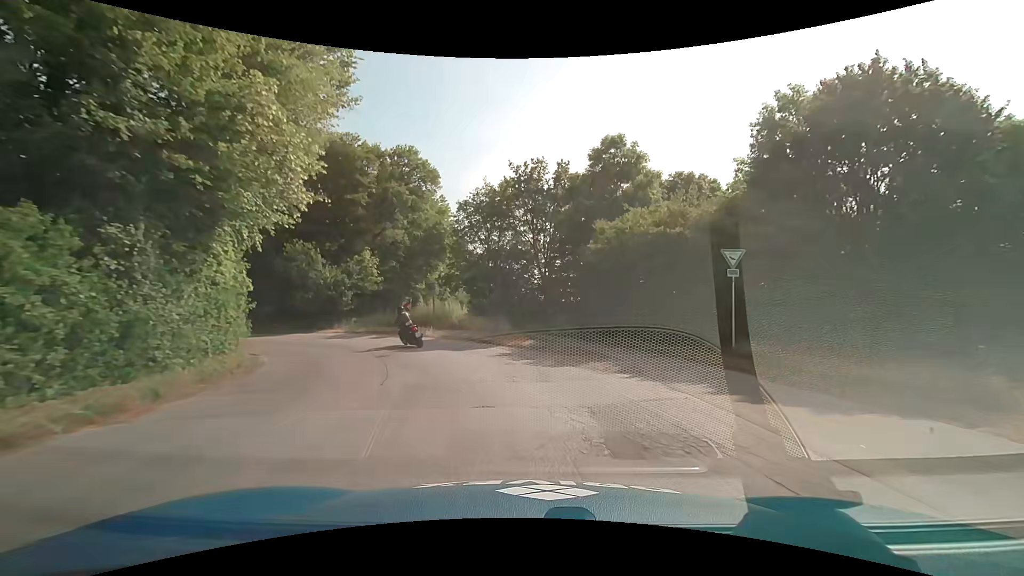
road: service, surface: asphalt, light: Day
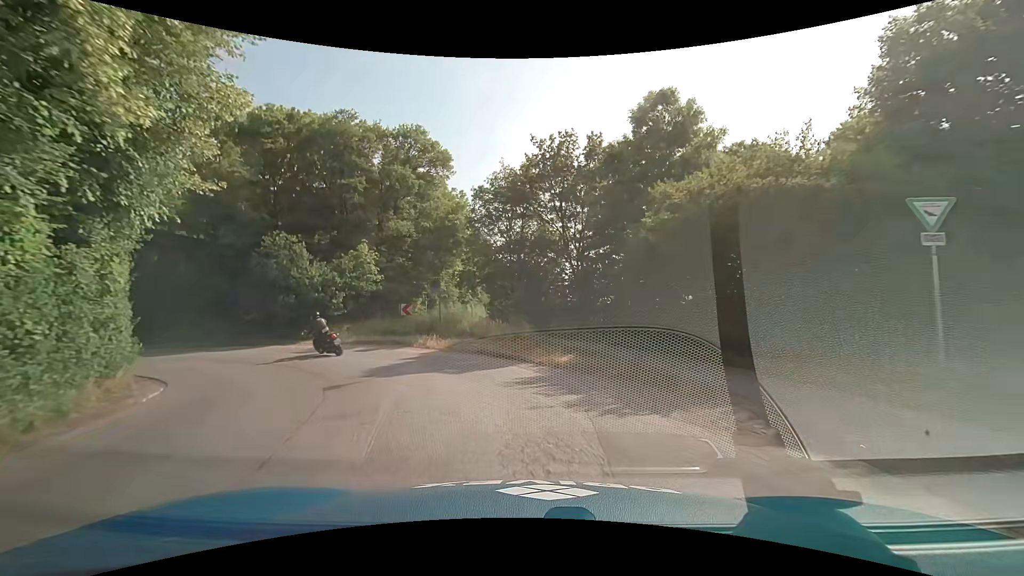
(-0.1, +5.9) m; -3°
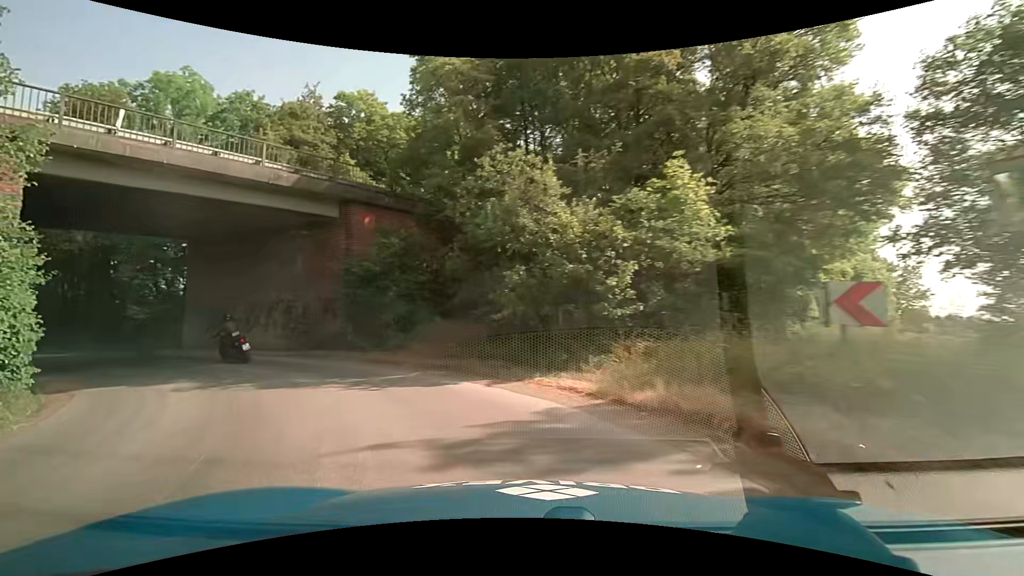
(-4.0, +15.5) m; -35°
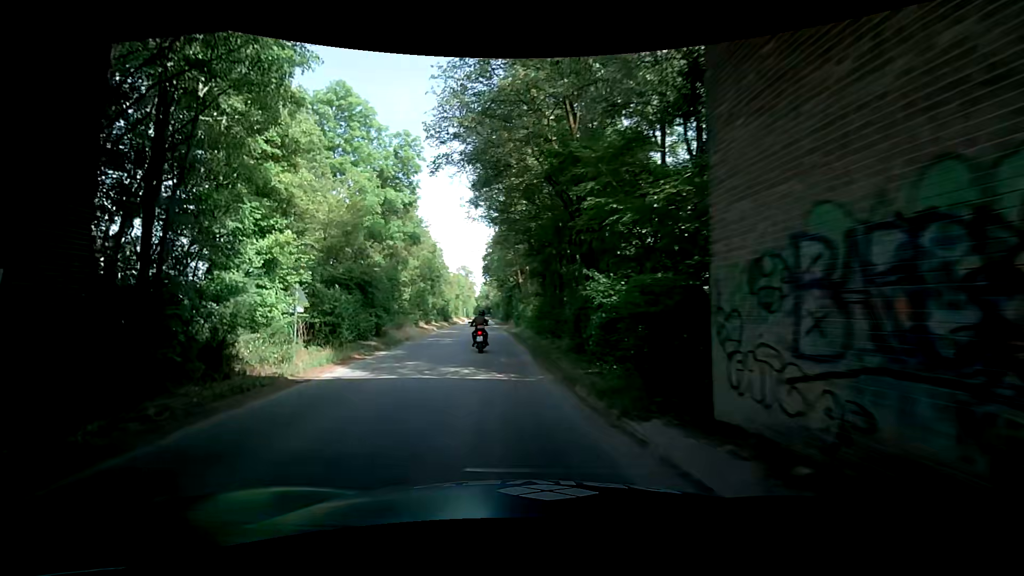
(-11.0, +18.9) m; -52°
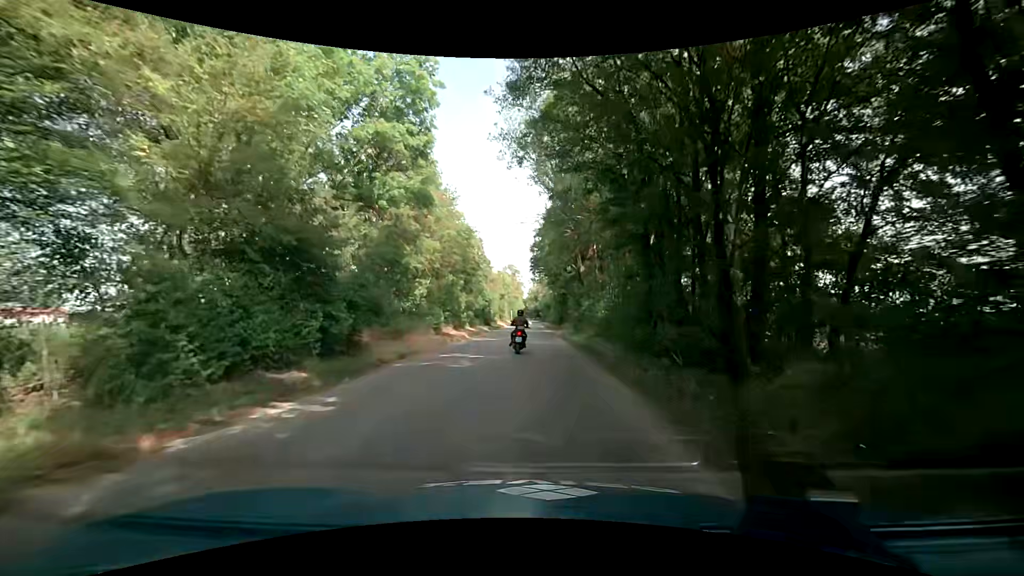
(-1.7, +12.5) m; -11°
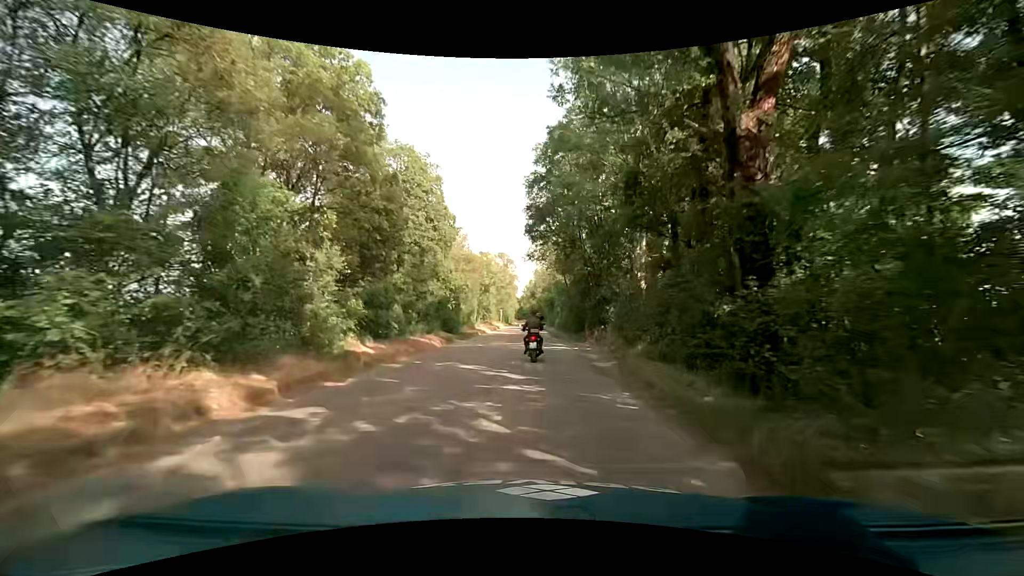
(-0.6, +27.4) m; -1°
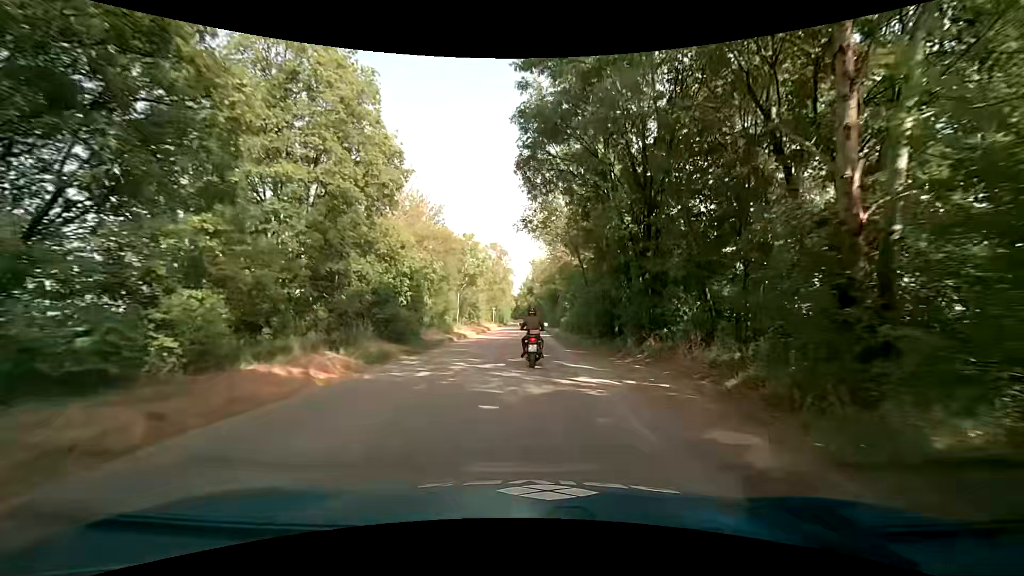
(+0.1, +13.8) m; +1°
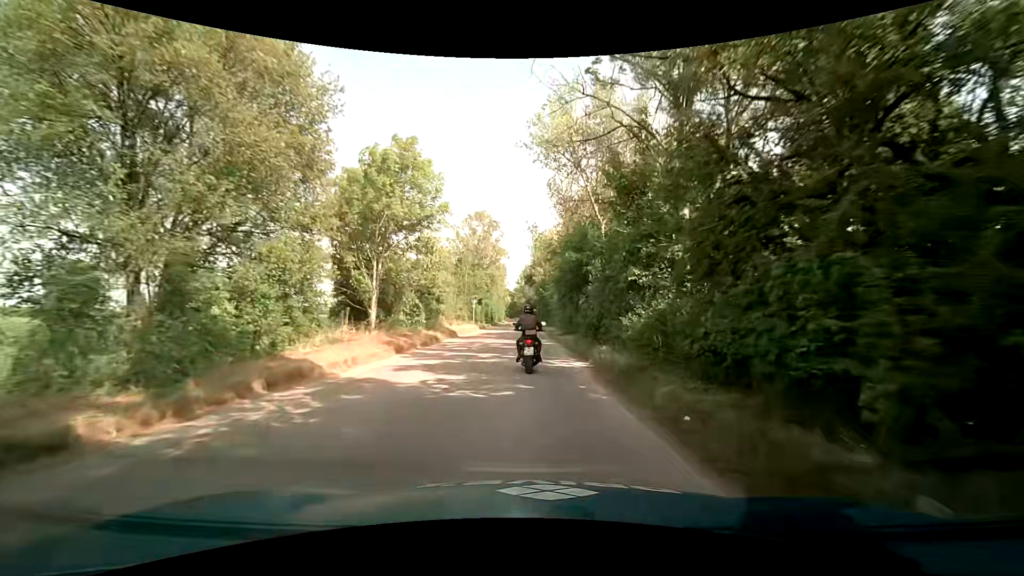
(+0.1, +26.8) m; 0°
(0, +10) (0, +20) (0, +30) (0, +40) (-1, +50) (-1, +60) (-1, +70) (-1, +80) (-1, +90) (-1, +100) m
